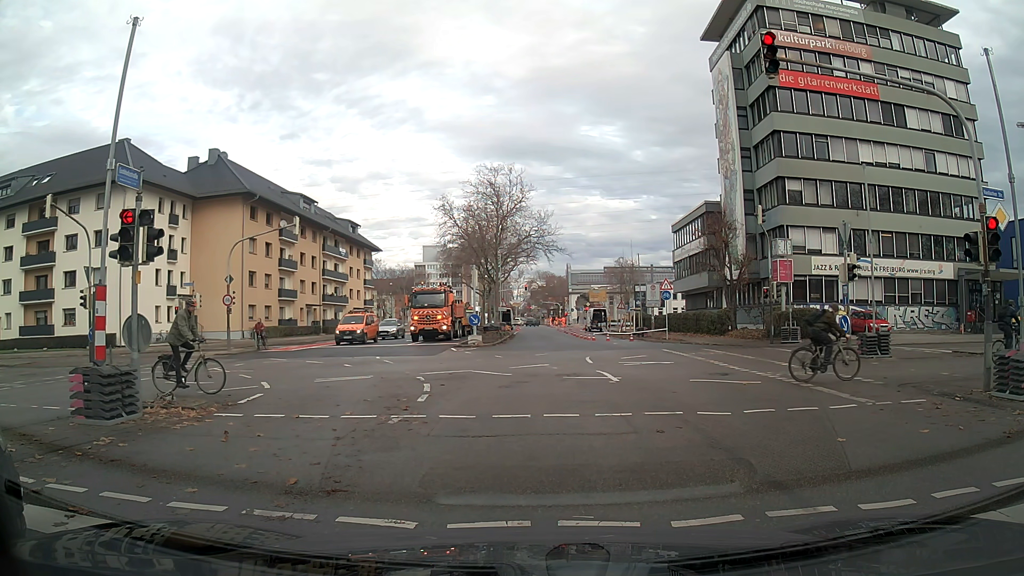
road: secondary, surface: asphalt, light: Day
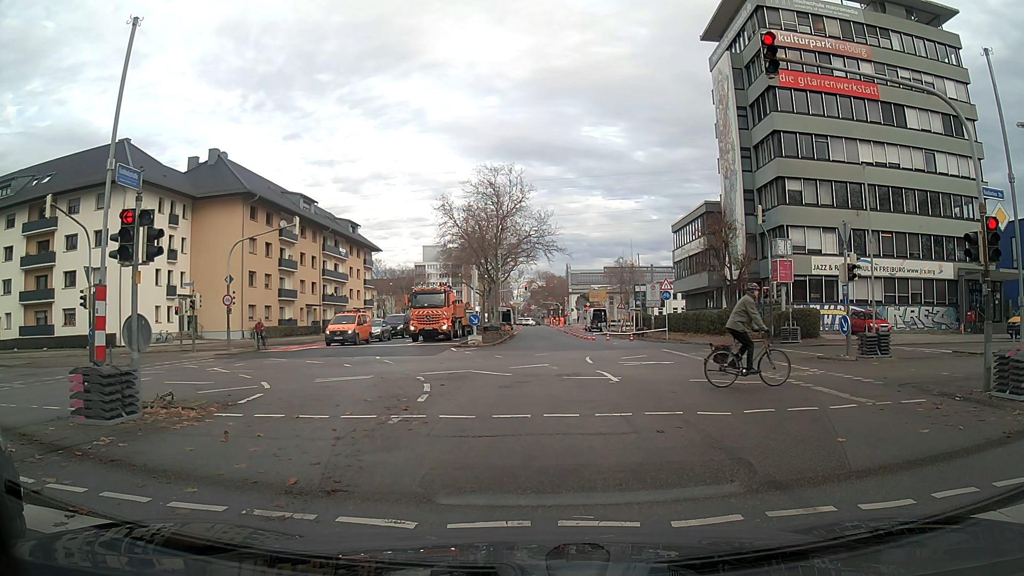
(0.0, 0.0) m; 0°
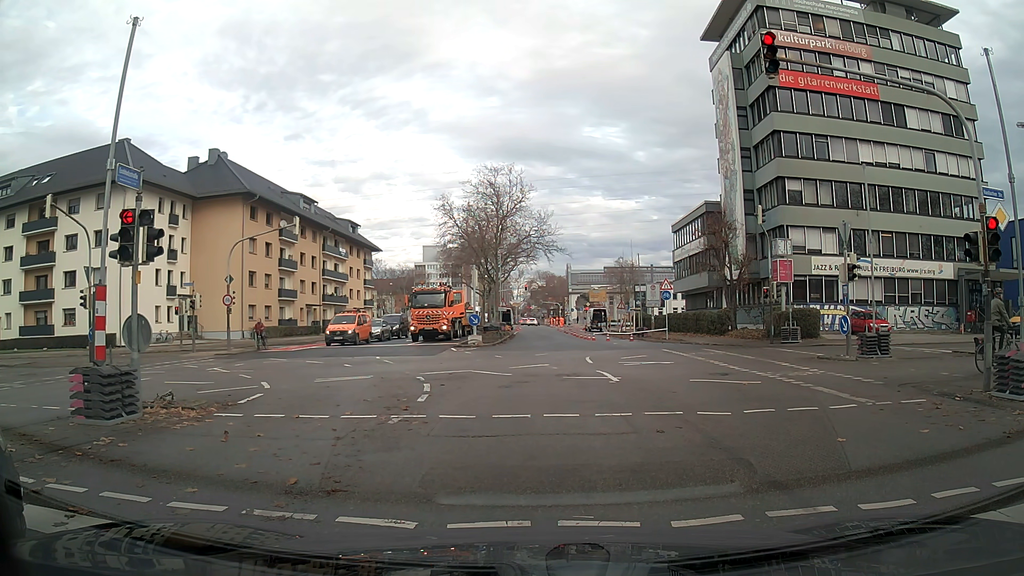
(0.0, 0.0) m; 0°
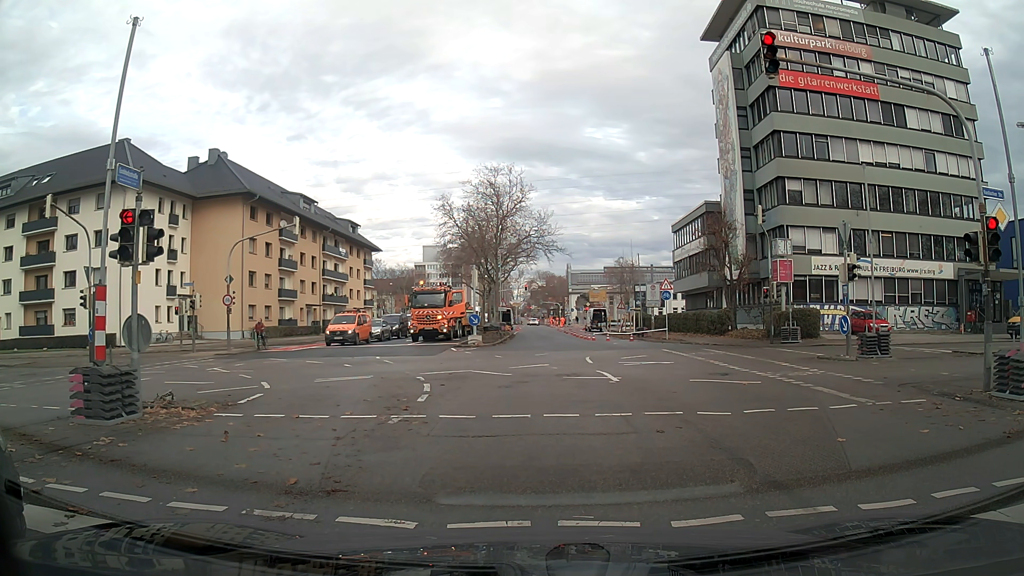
(0.0, 0.0) m; 0°
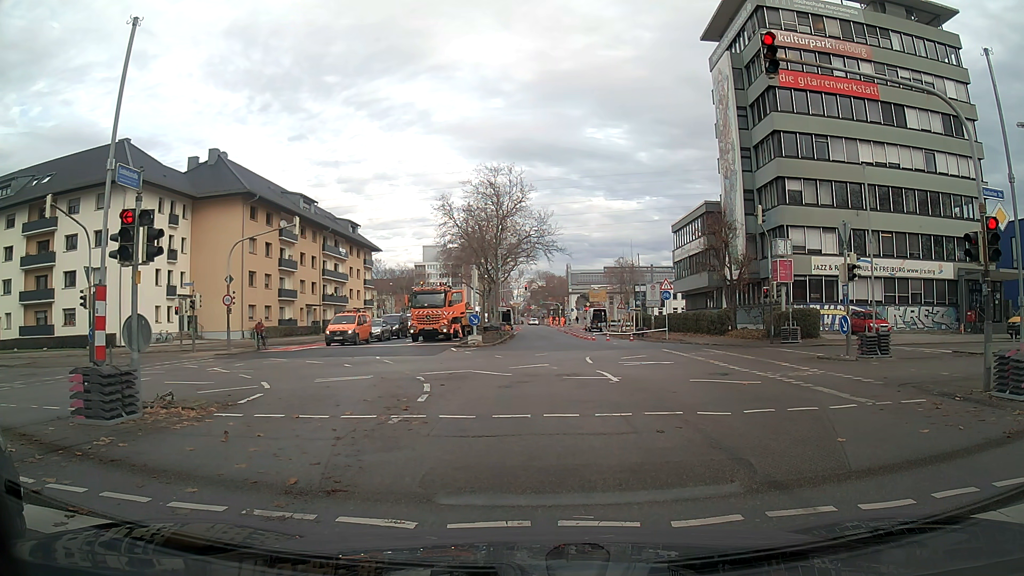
(0.0, 0.0) m; 0°
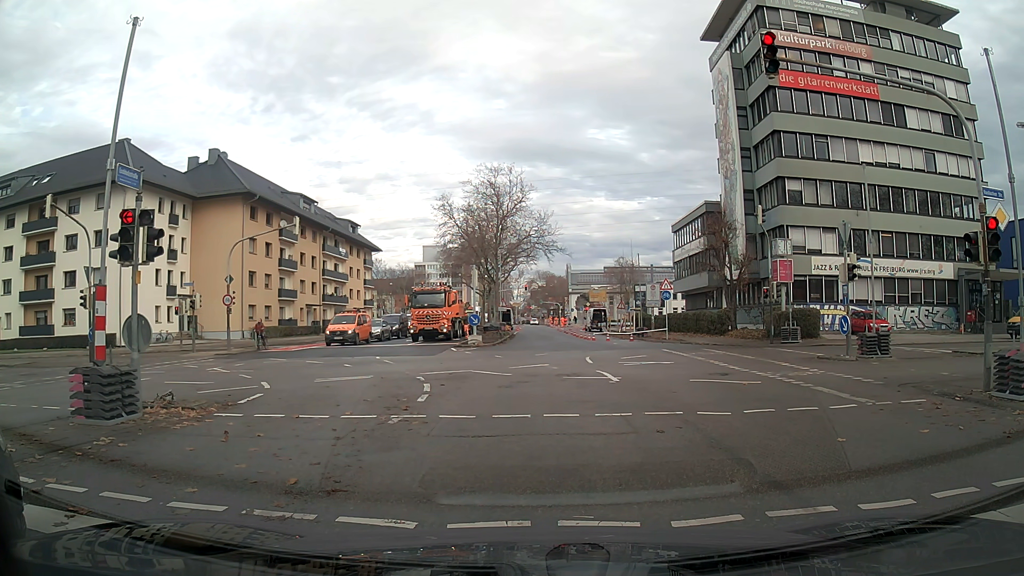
(0.0, 0.0) m; 0°
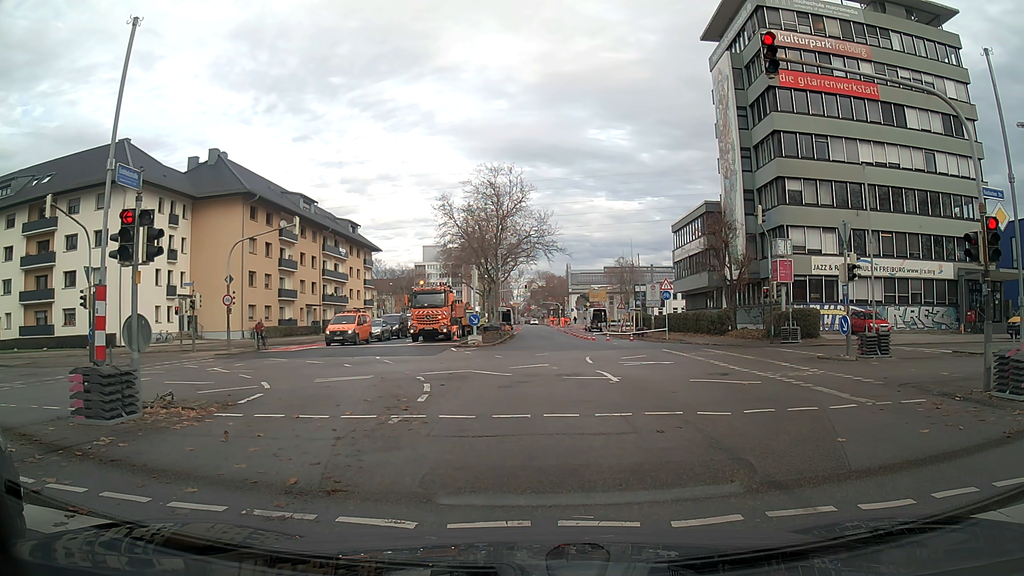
(0.0, 0.0) m; 0°
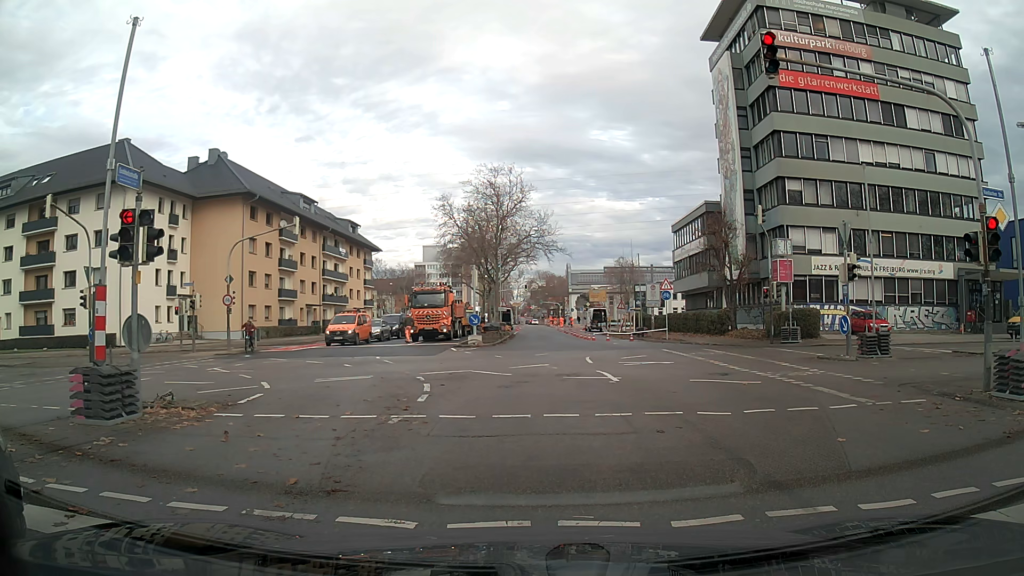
(0.0, 0.0) m; 0°
